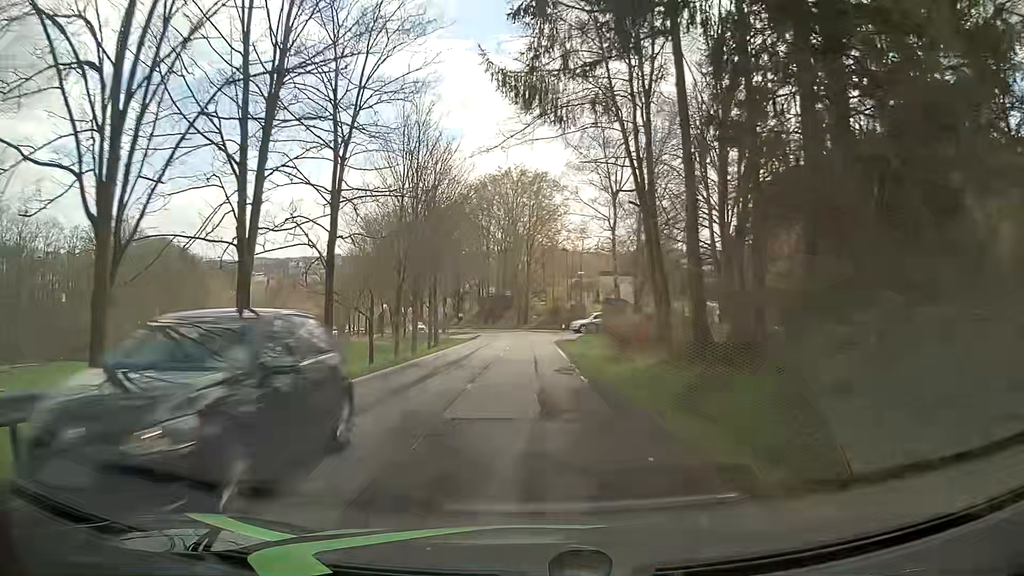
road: tertiary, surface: asphalt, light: Day
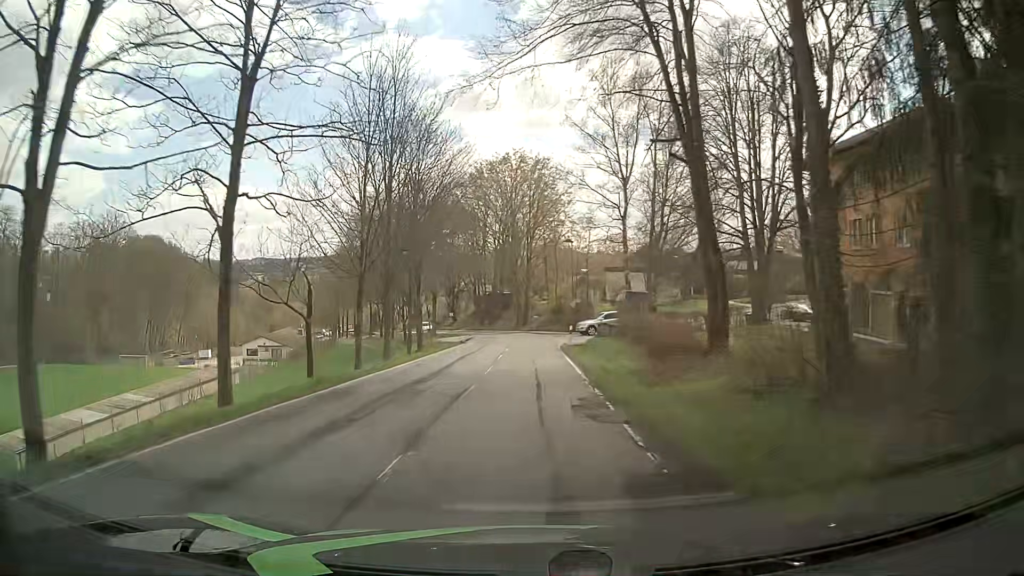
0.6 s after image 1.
(+0.1, +7.7) m; 0°
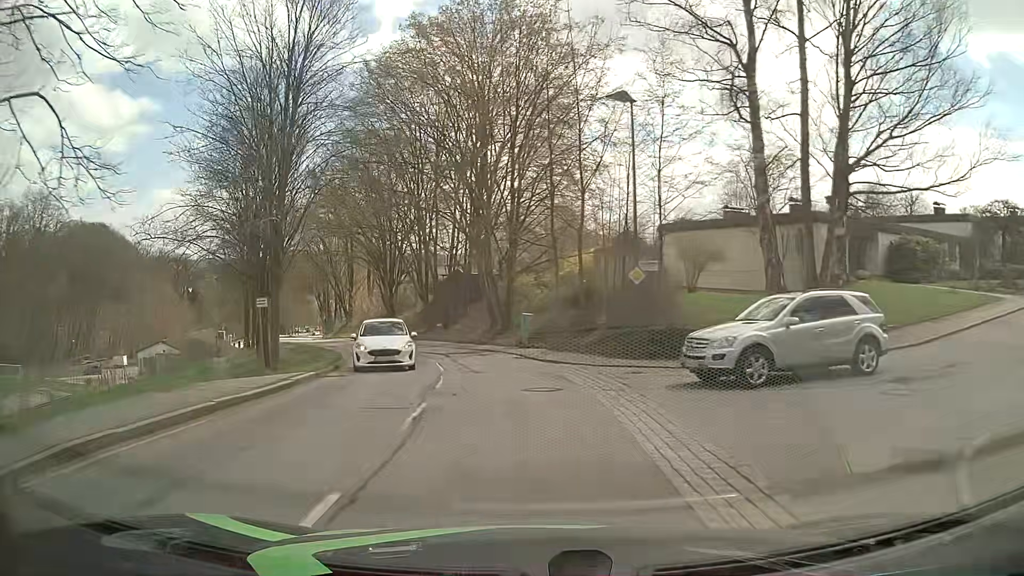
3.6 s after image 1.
(+0.4, +38.5) m; 0°
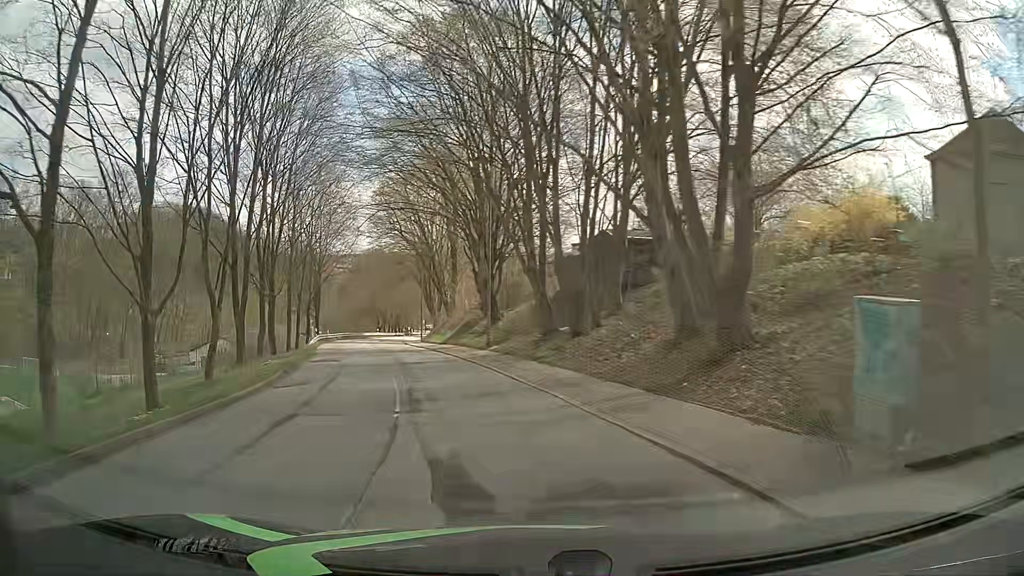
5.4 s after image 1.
(-1.9, +22.9) m; -12°
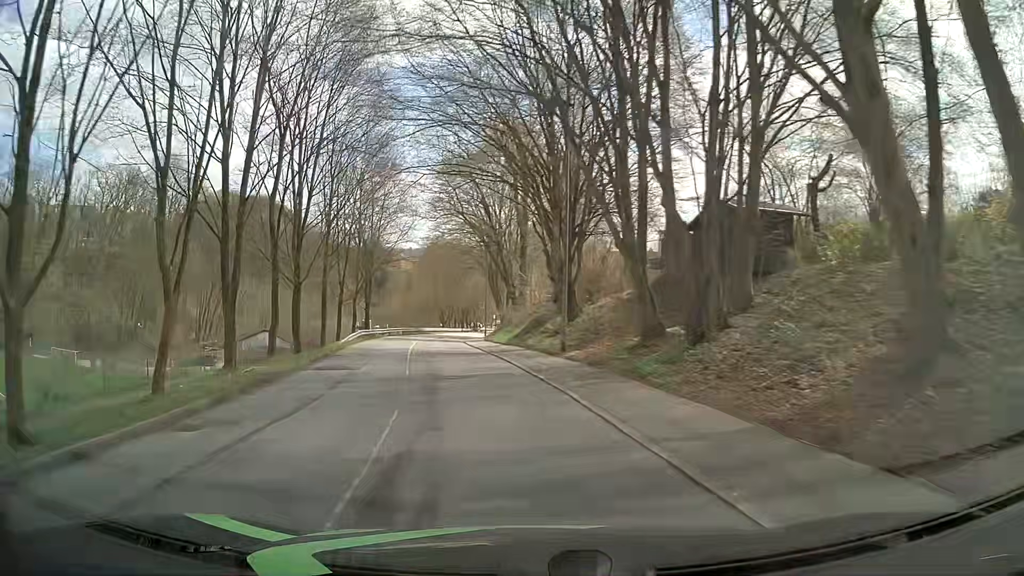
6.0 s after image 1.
(-0.5, +7.6) m; -6°
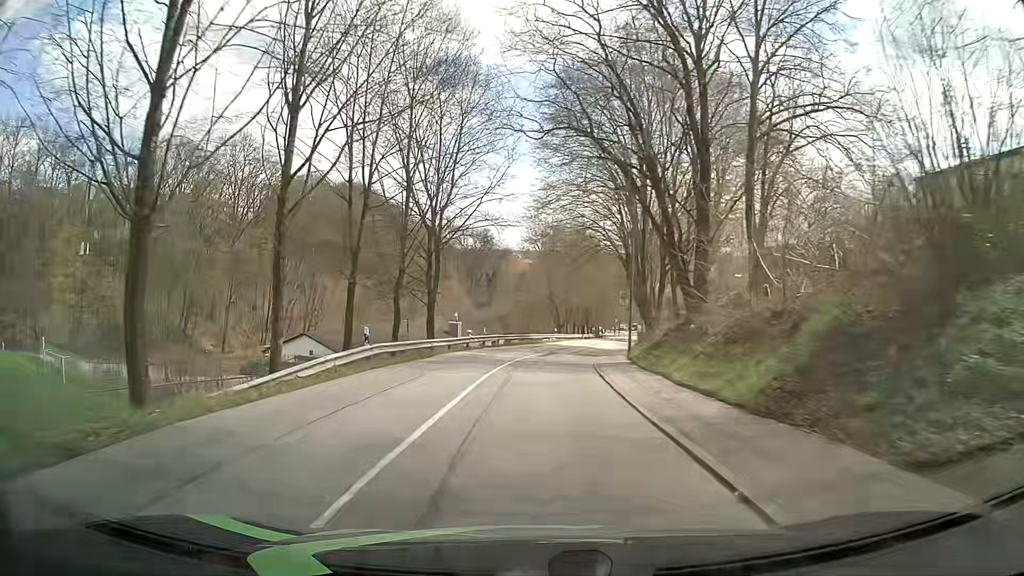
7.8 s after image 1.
(-2.5, +22.7) m; -10°
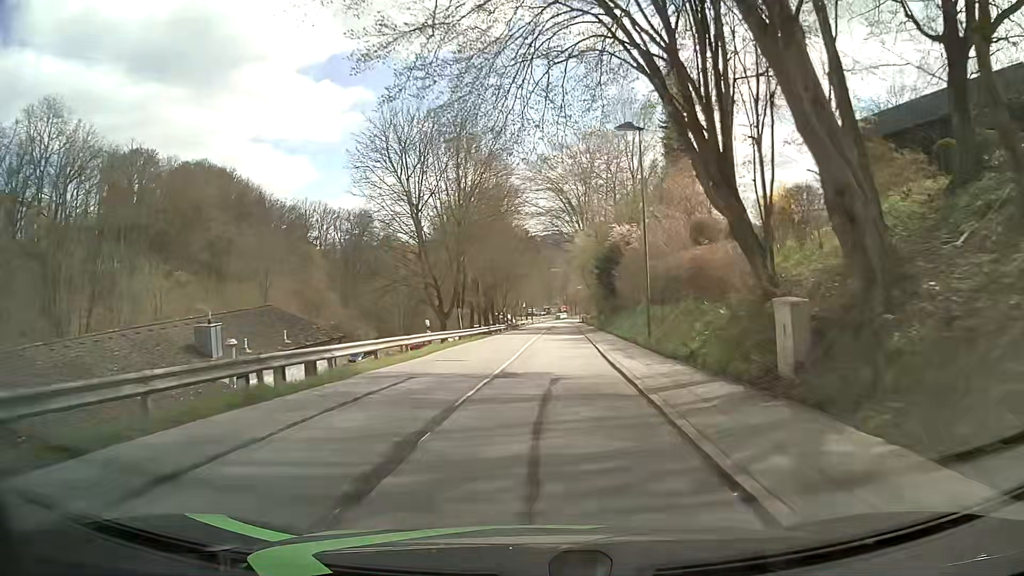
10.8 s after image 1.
(+1.8, +38.4) m; +8°
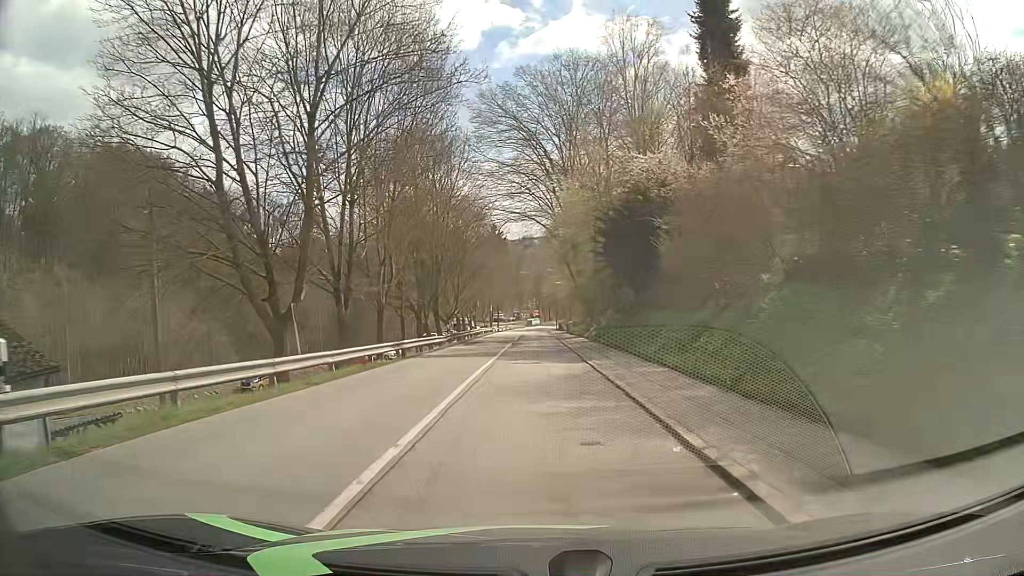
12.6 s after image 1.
(+0.7, +22.9) m; +3°
(0, +10) (0, +20) (0, +30) (0, +40) (0, +50) (0, +60) (0, +70) (0, +80) (0, +90) (0, +100) m
